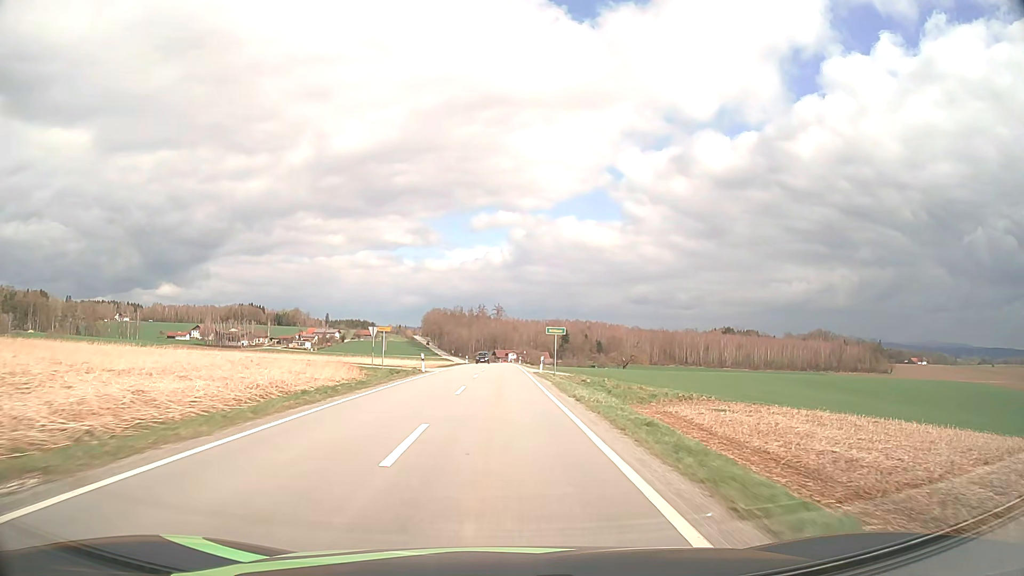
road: tertiary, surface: asphalt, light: Day
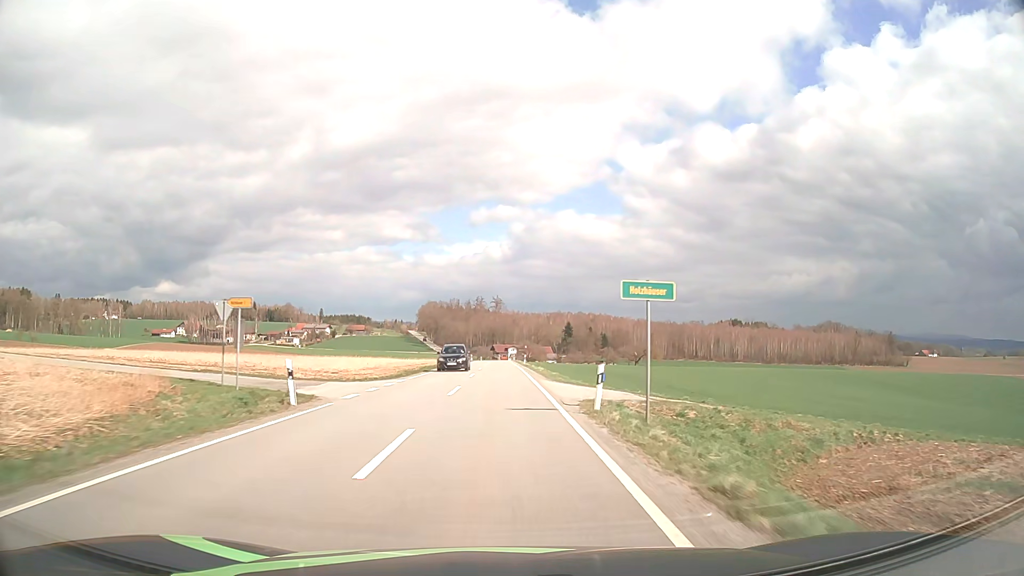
(0.0, +24.7) m; 0°
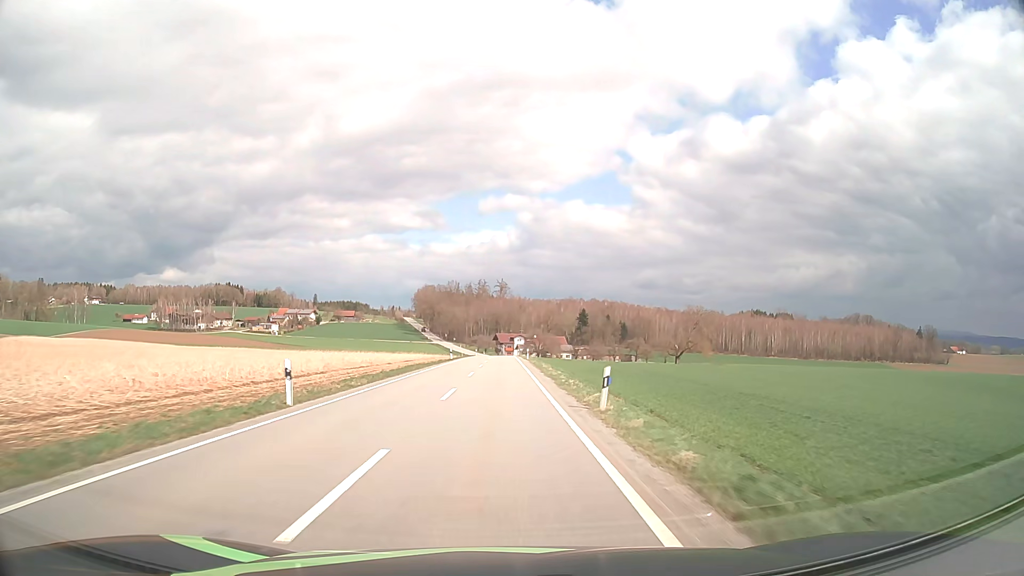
(-0.3, +50.0) m; 0°
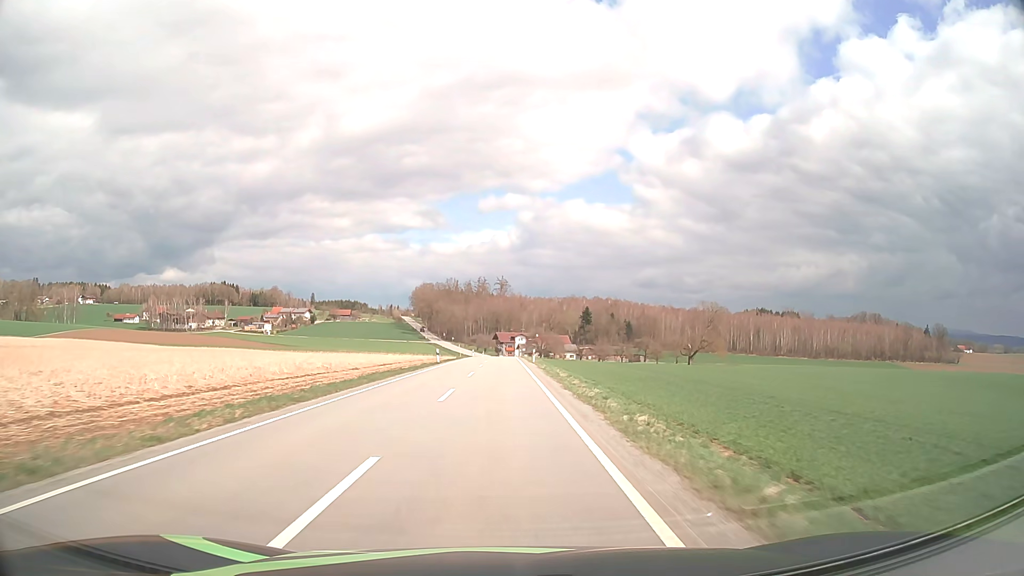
(0.0, +12.6) m; 0°
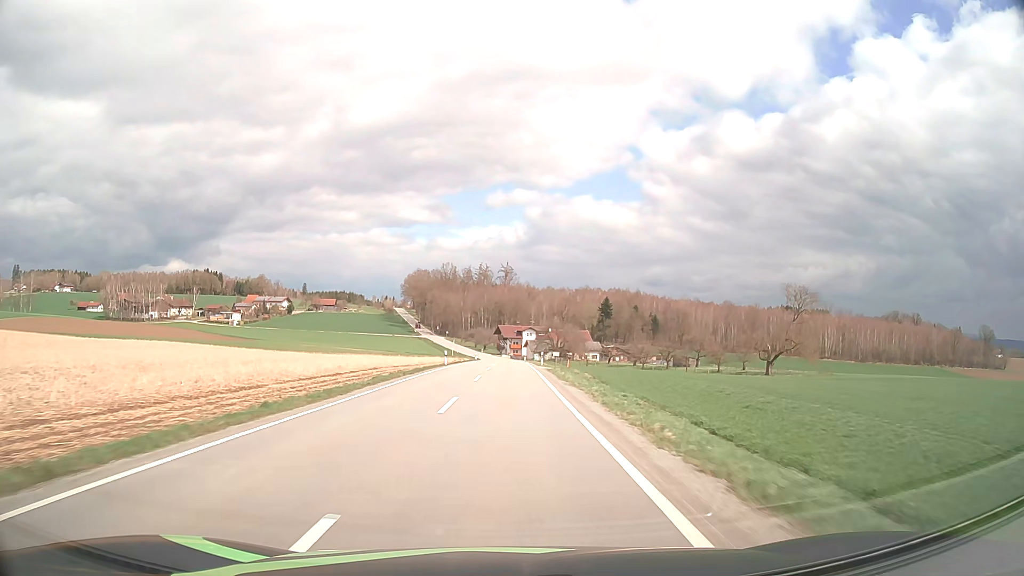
(-0.2, +50.6) m; 0°
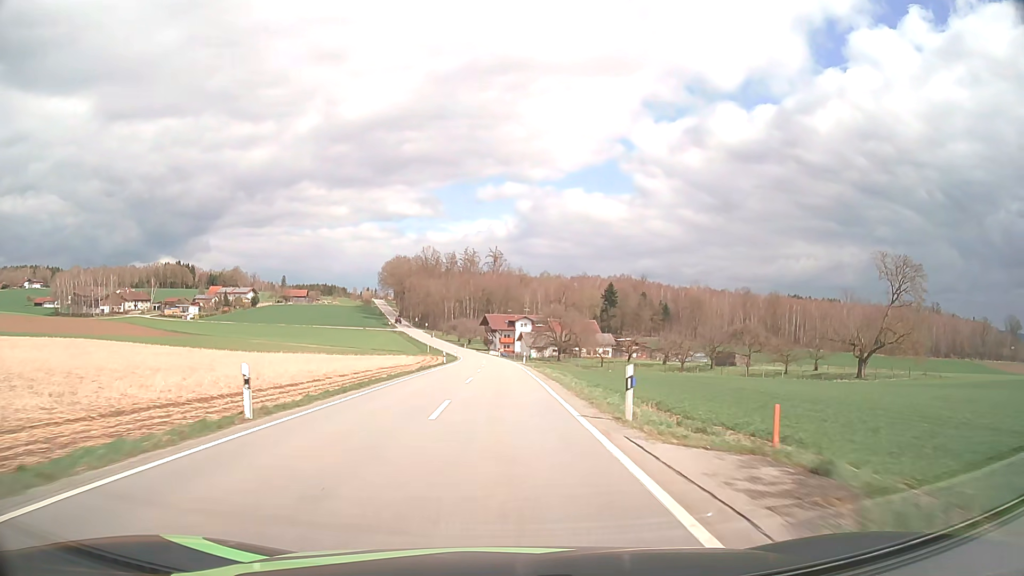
(+0.2, +37.0) m; +1°
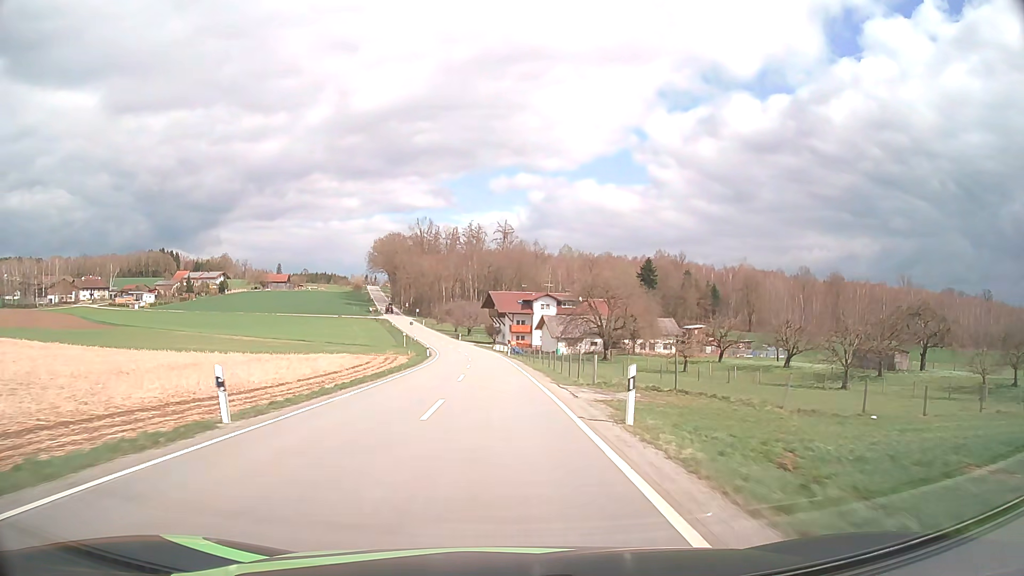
(-0.2, +48.0) m; -1°
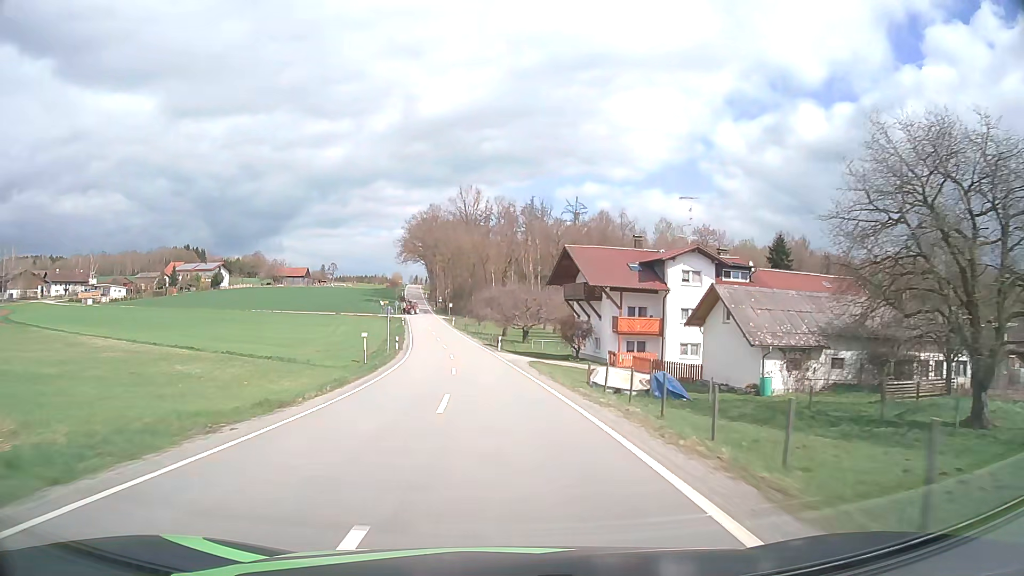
(-2.2, +58.4) m; -5°
(0, +10) (-1, +20) (-1, +30) (-2, +40) (-3, +50) (-5, +60) (-6, +70) (-7, +80) (-9, +89) (-10, +99) m
